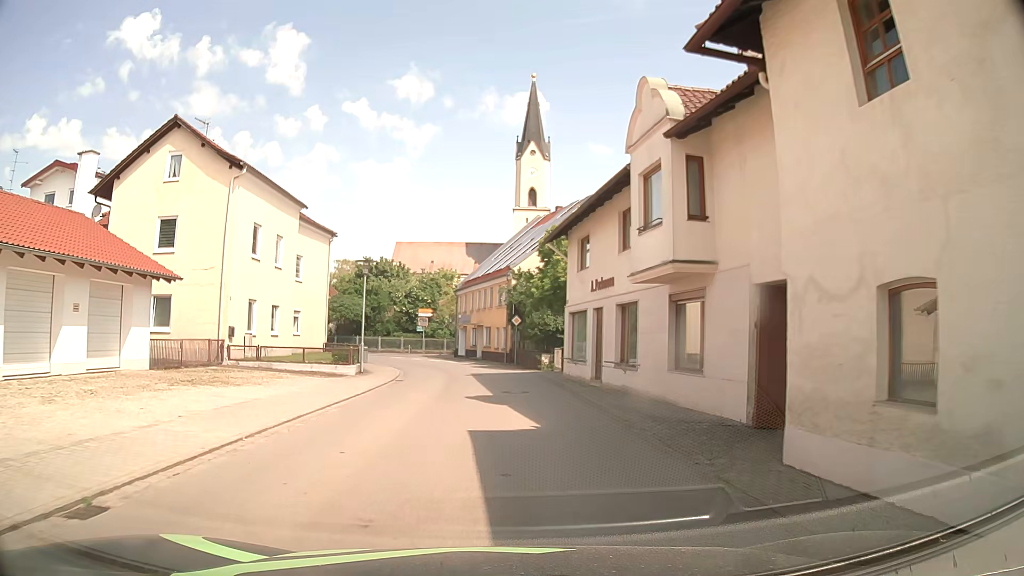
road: secondary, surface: asphalt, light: Day
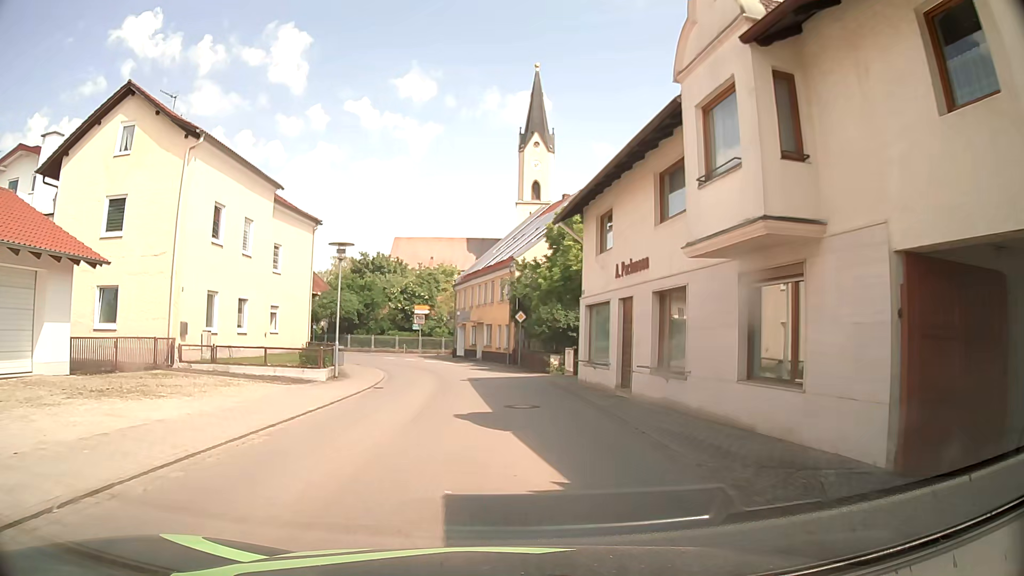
(0.0, +4.5) m; 0°
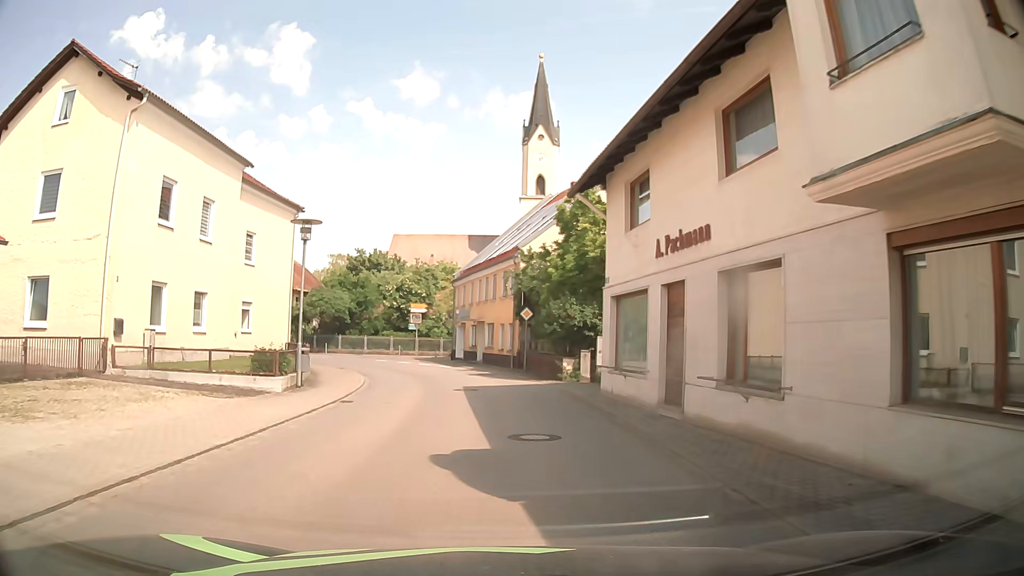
(0.0, +4.5) m; +1°
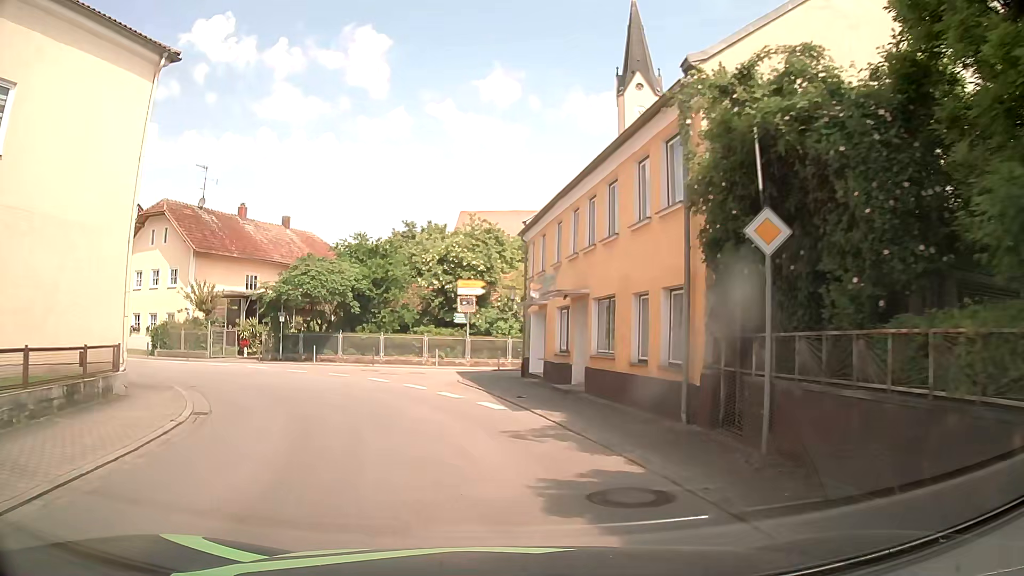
(-1.1, +22.4) m; -8°
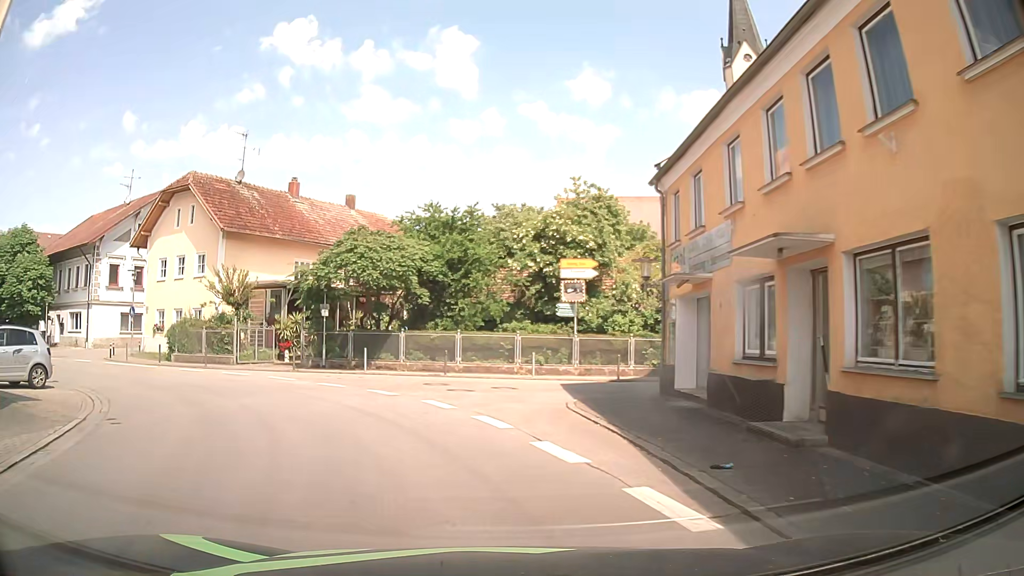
(-0.6, +8.9) m; -7°
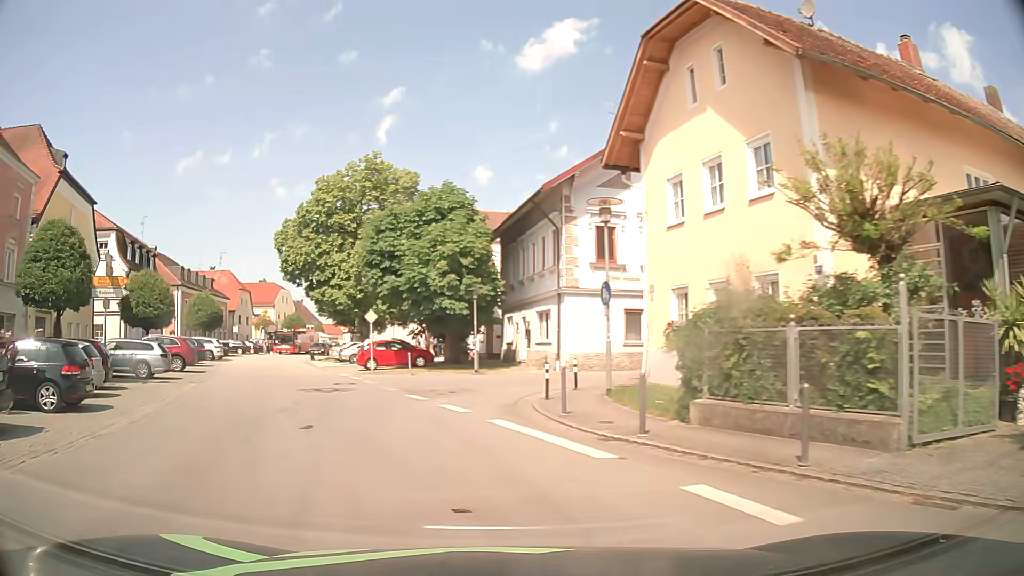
(-8.5, +19.5) m; -50°
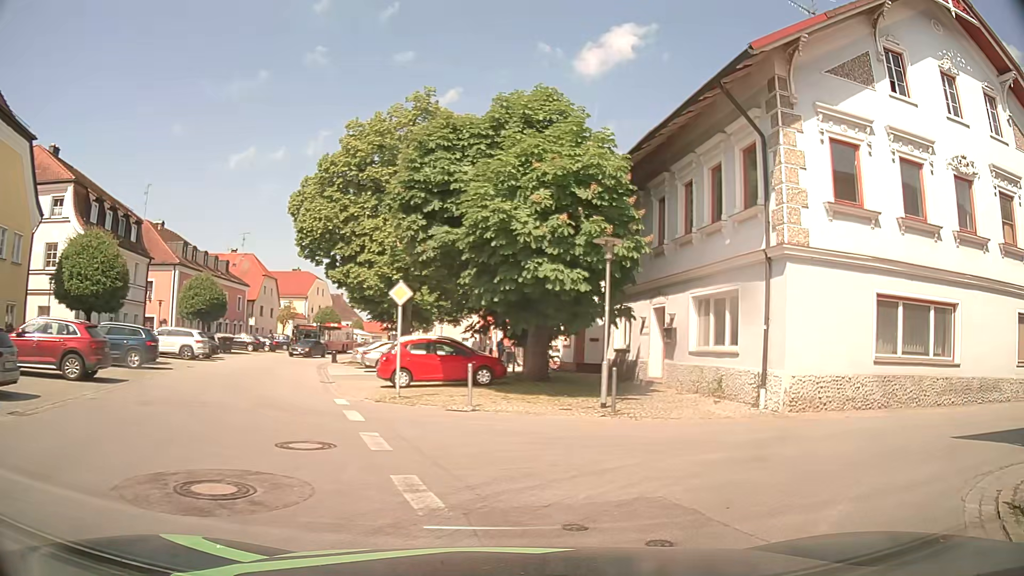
(-2.1, +13.1) m; -6°
